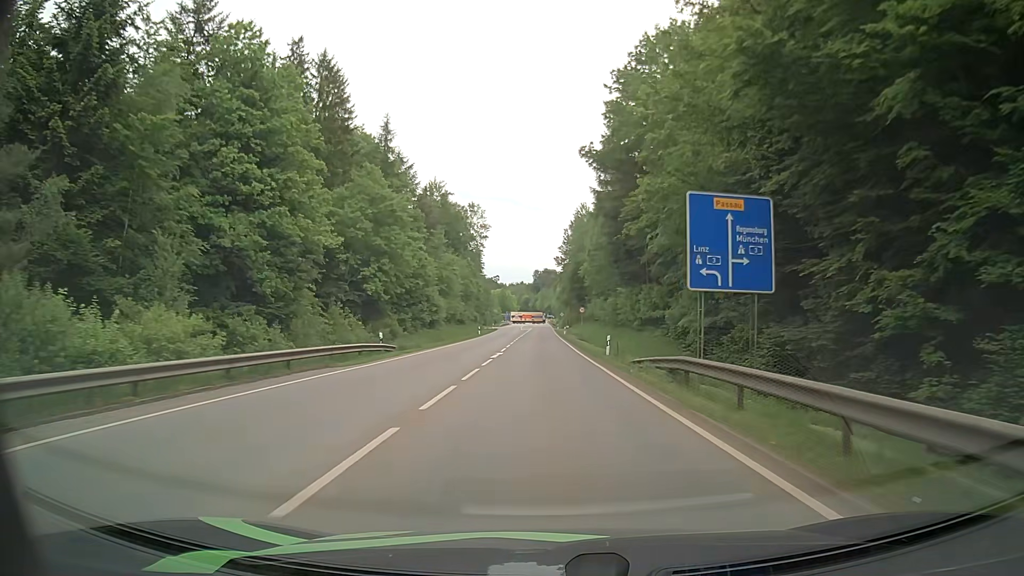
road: secondary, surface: asphalt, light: Day
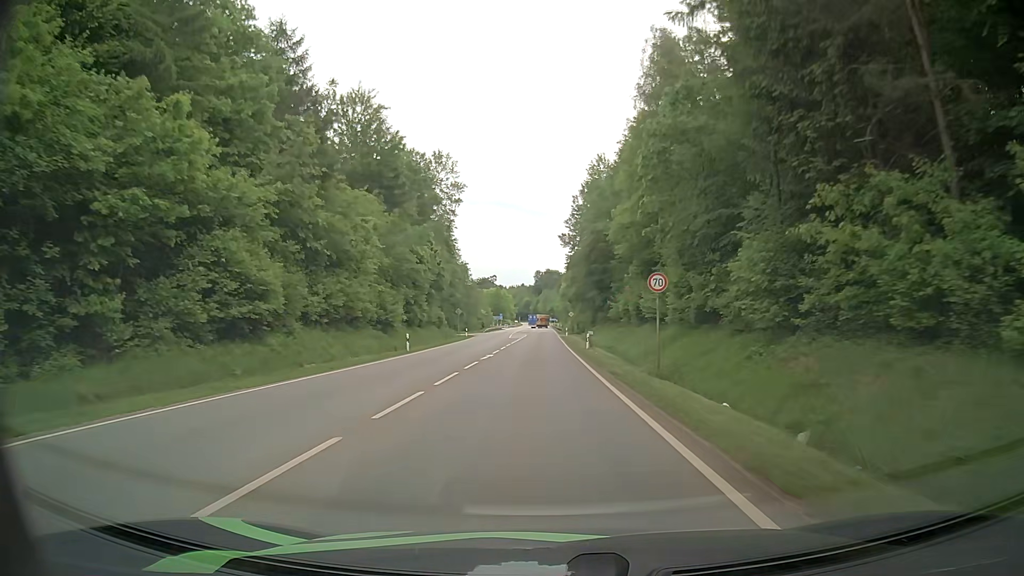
(+0.3, +43.0) m; 0°
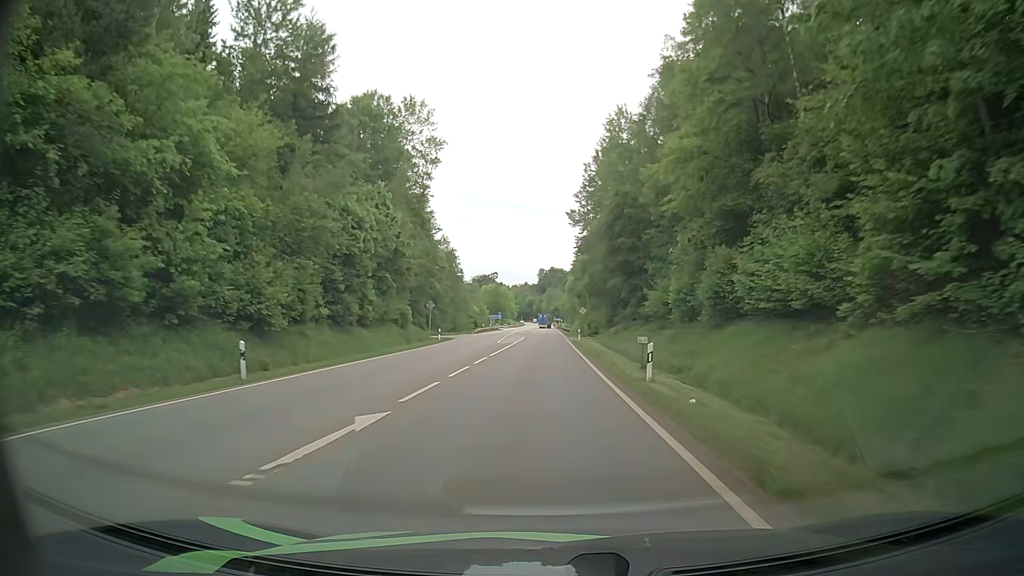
(-0.1, +22.2) m; 0°
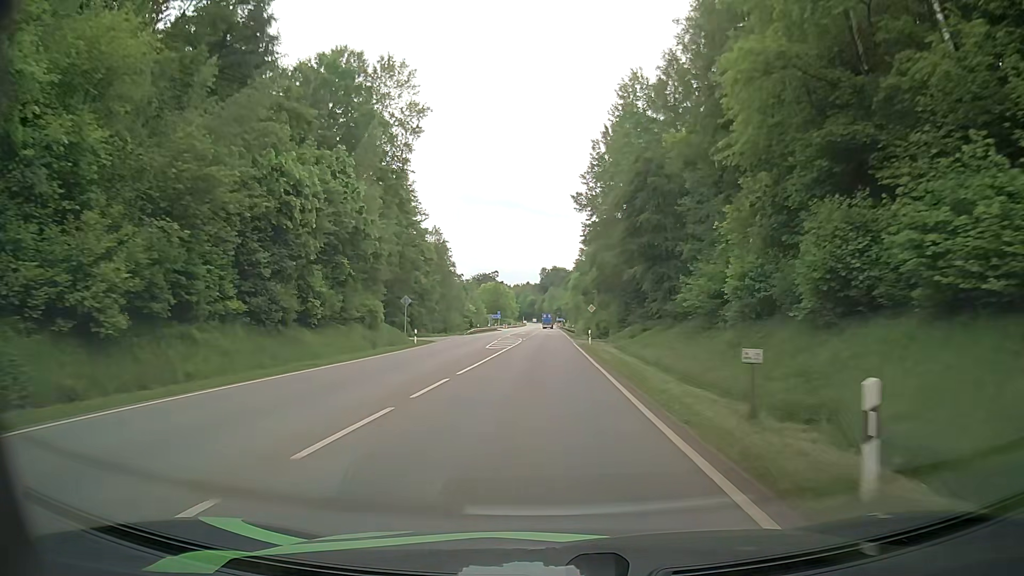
(0.0, +11.3) m; 0°
(0, +10) (0, +20) (0, +30) (0, +40) (-1, +50) (-1, +60) (-1, +70) (-1, +80) (-1, +90) (-1, +100) m
